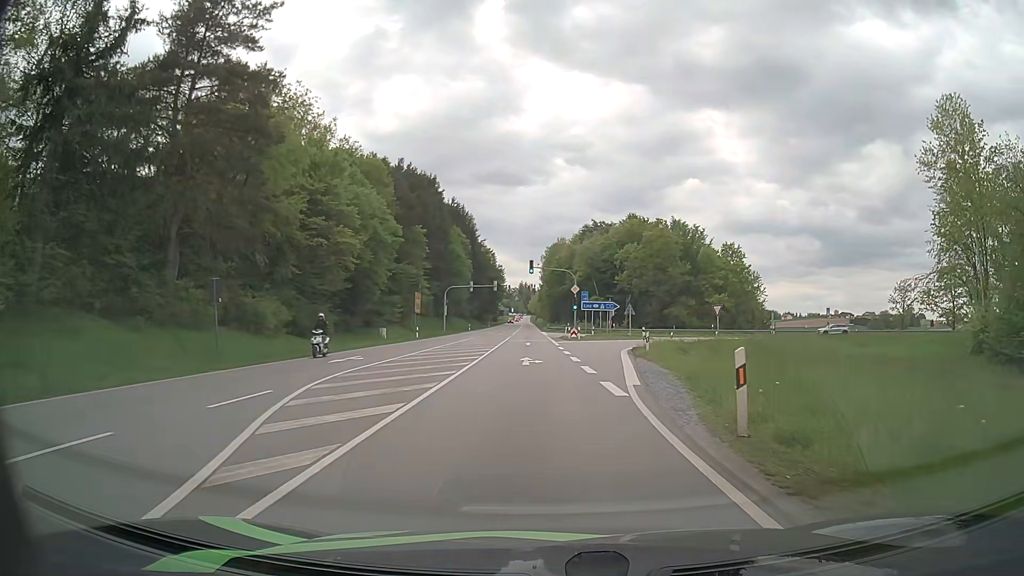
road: primary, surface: asphalt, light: Day
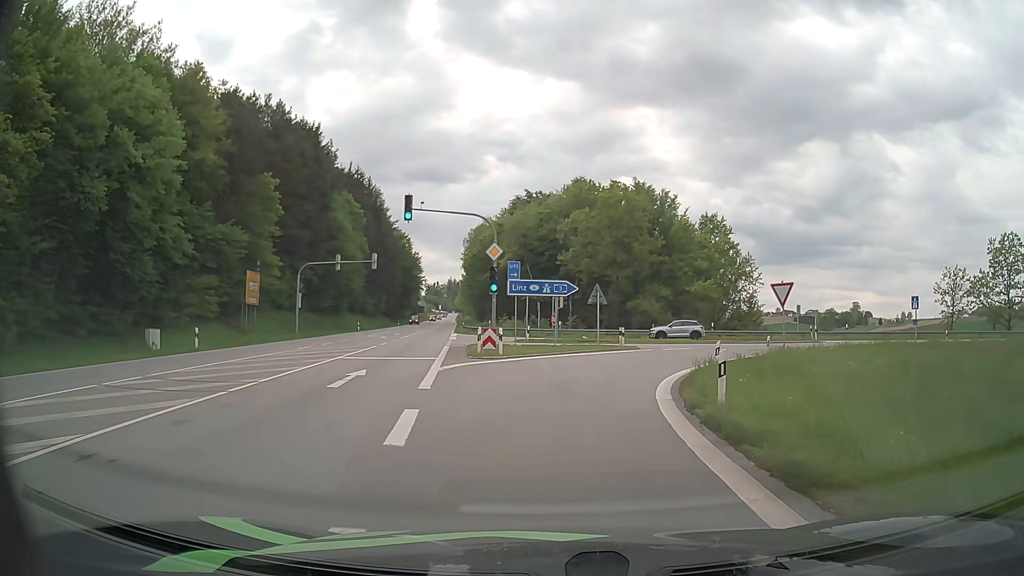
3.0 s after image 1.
(+1.6, +29.1) m; +6°
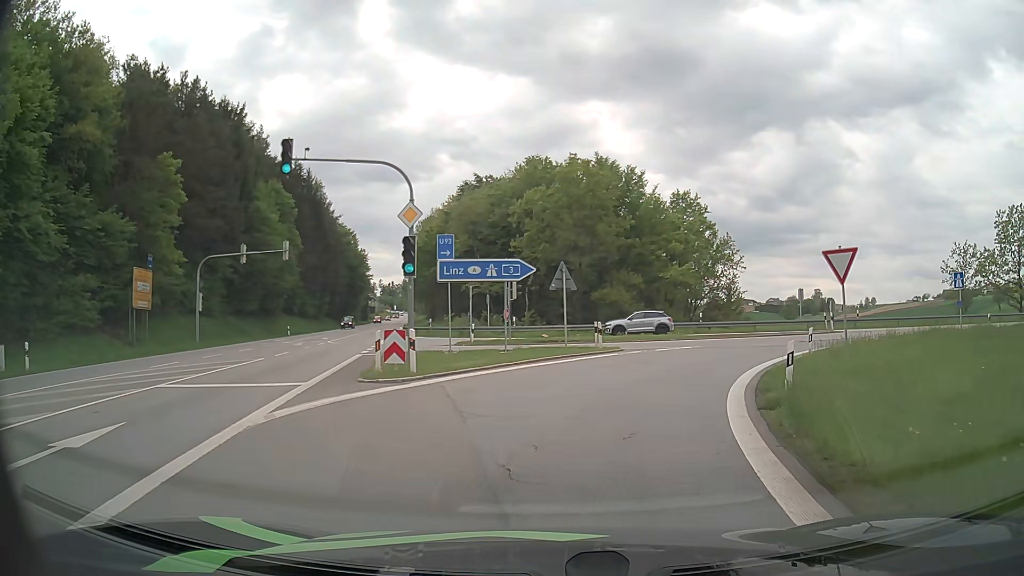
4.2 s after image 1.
(+0.3, +9.7) m; +4°
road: motorway_link
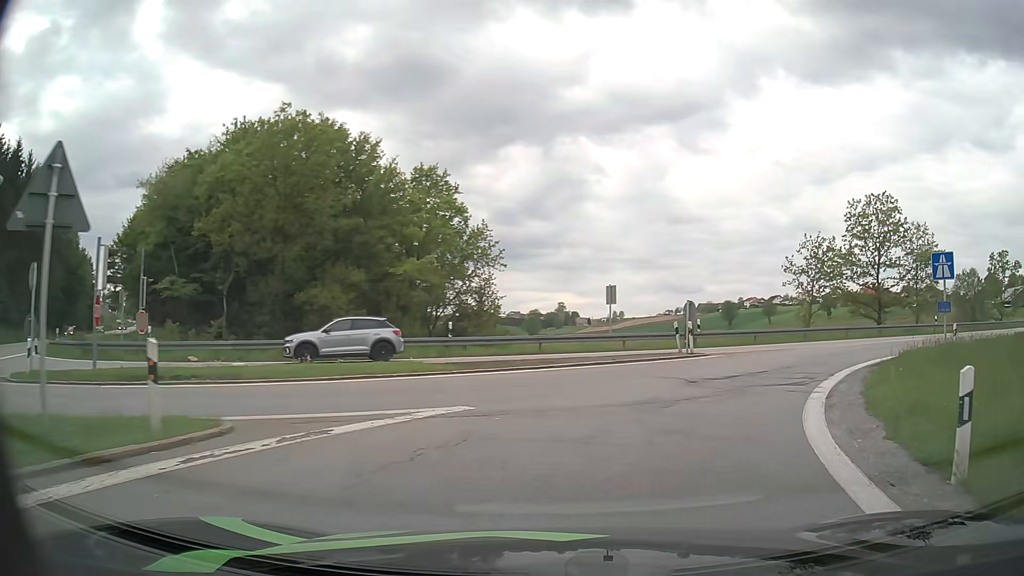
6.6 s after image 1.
(+2.8, +17.6) m; +21°
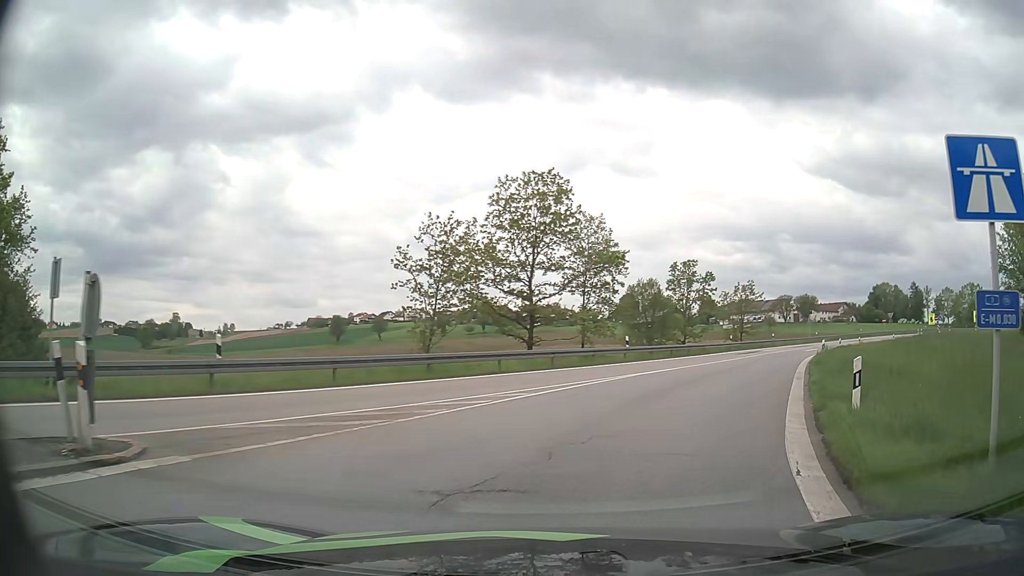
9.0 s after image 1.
(+4.9, +15.7) m; +34°
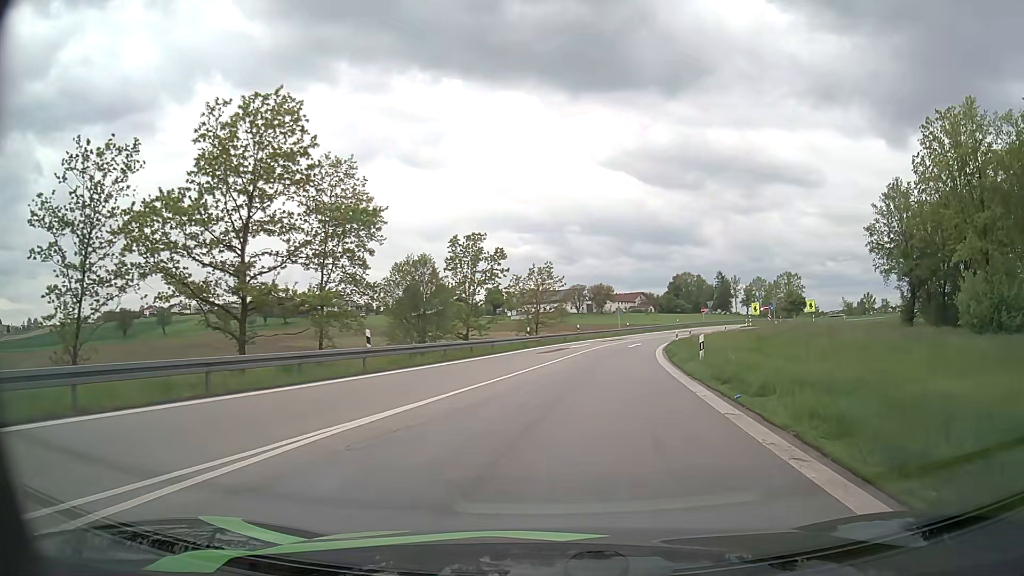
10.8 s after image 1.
(+2.5, +13.9) m; +18°
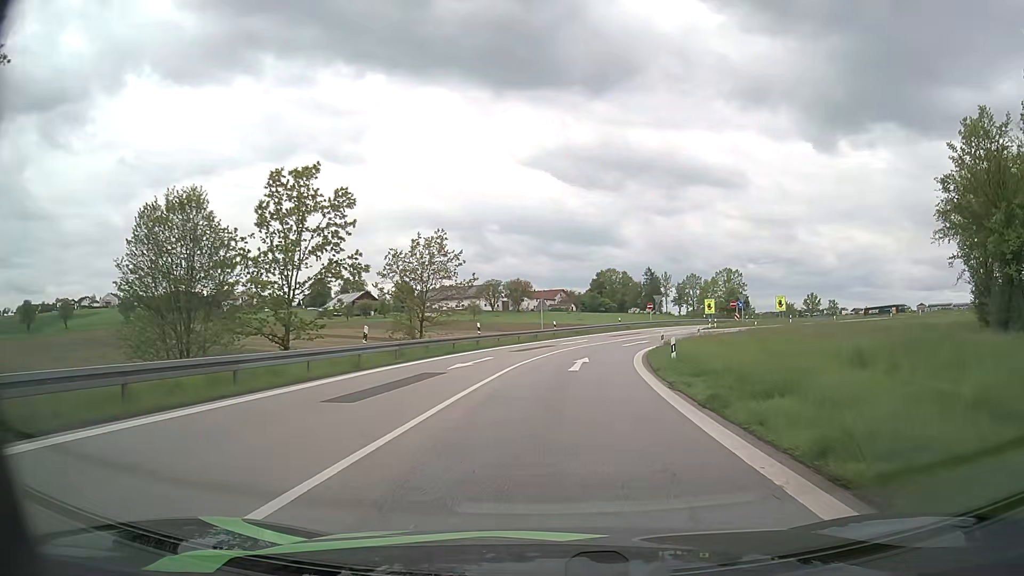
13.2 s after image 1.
(+1.6, +23.3) m; +7°
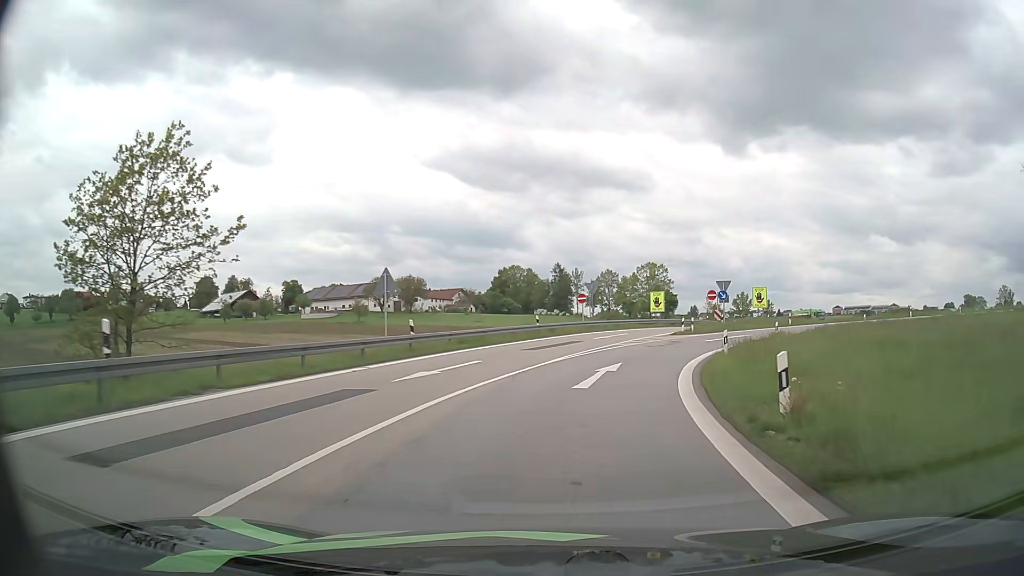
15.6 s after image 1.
(+1.6, +27.5) m; +8°
(0, +10) (+2, +20) (+5, +29) (+10, +38) (+16, +46) (+25, +51) (+34, +55) (+44, +56) (+54, +55) (+63, +52) m
